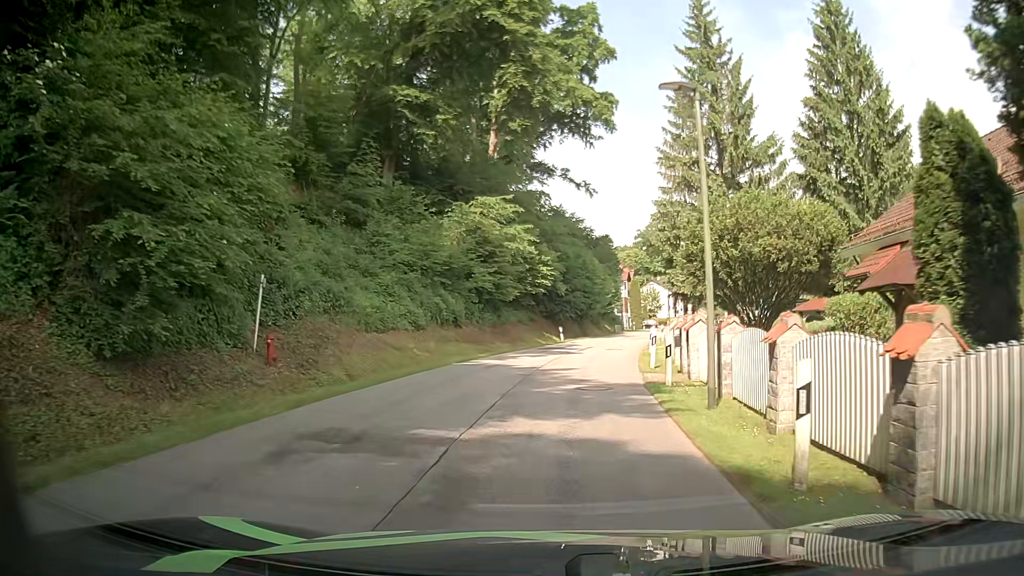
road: residential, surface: asphalt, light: Day
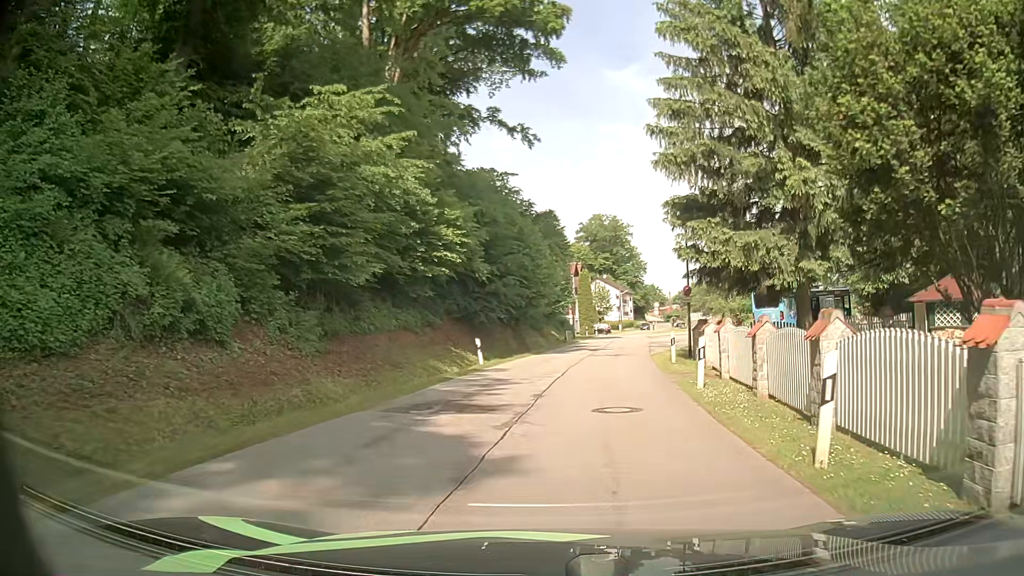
(+0.4, +21.1) m; +3°
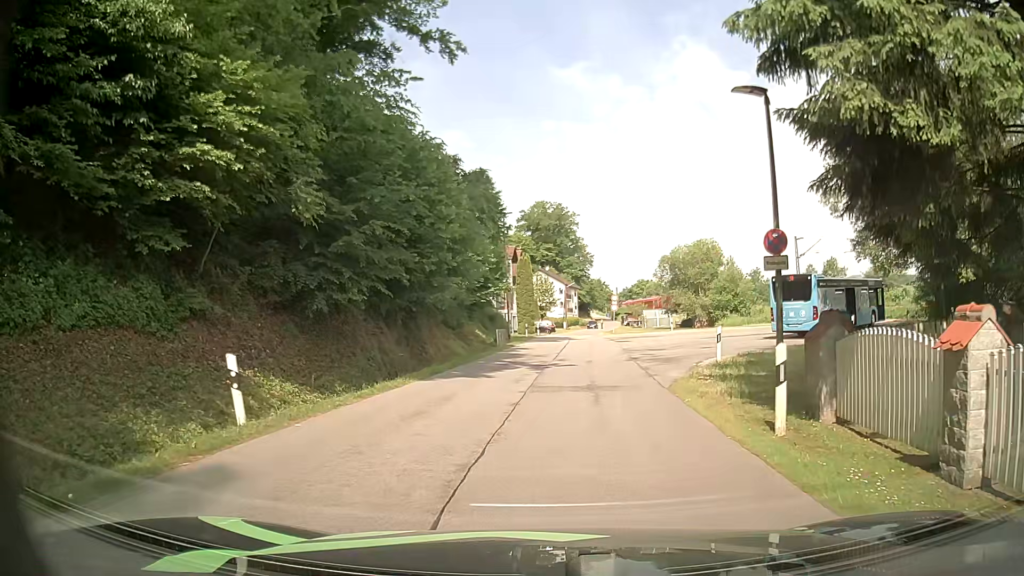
(+1.0, +15.2) m; +7°
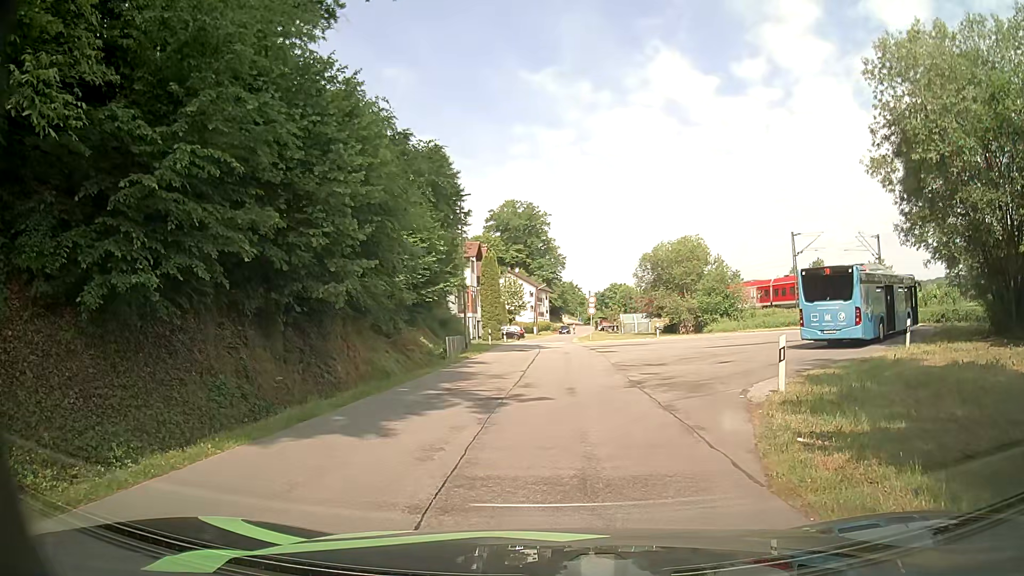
(+0.1, +7.5) m; +1°
